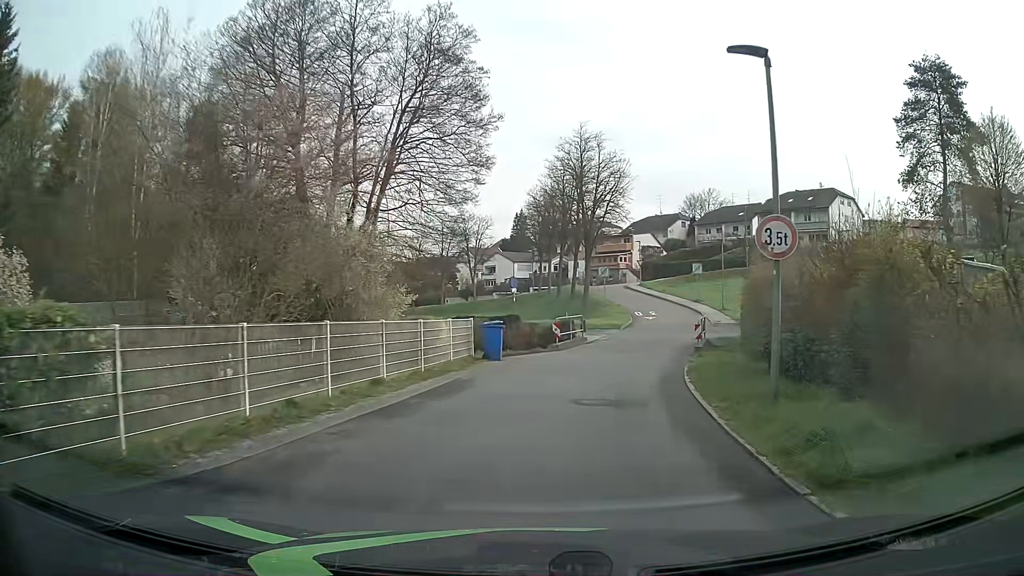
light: Day
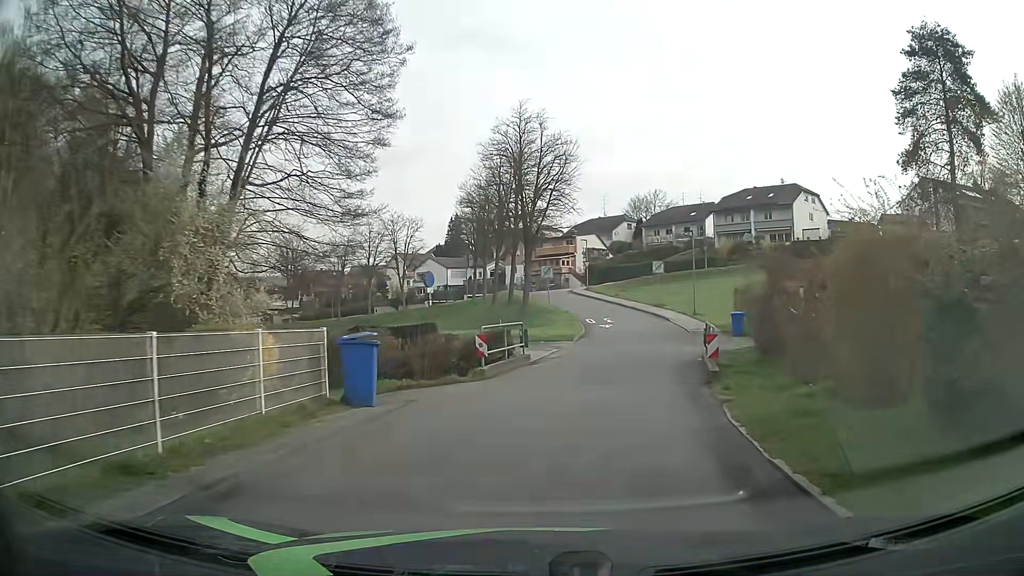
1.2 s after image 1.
(+0.3, +9.1) m; +5°
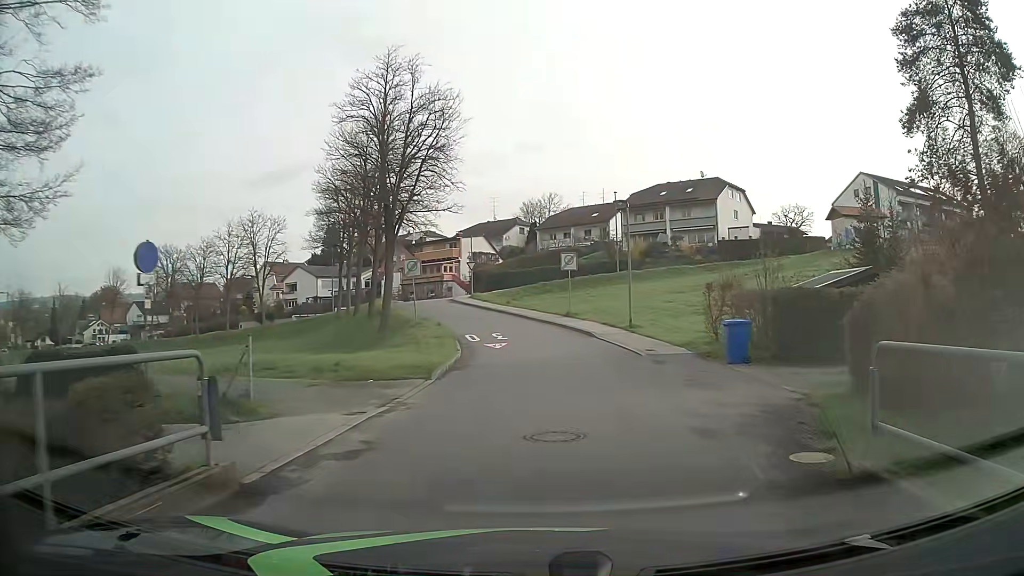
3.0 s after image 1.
(+1.0, +13.8) m; +9°
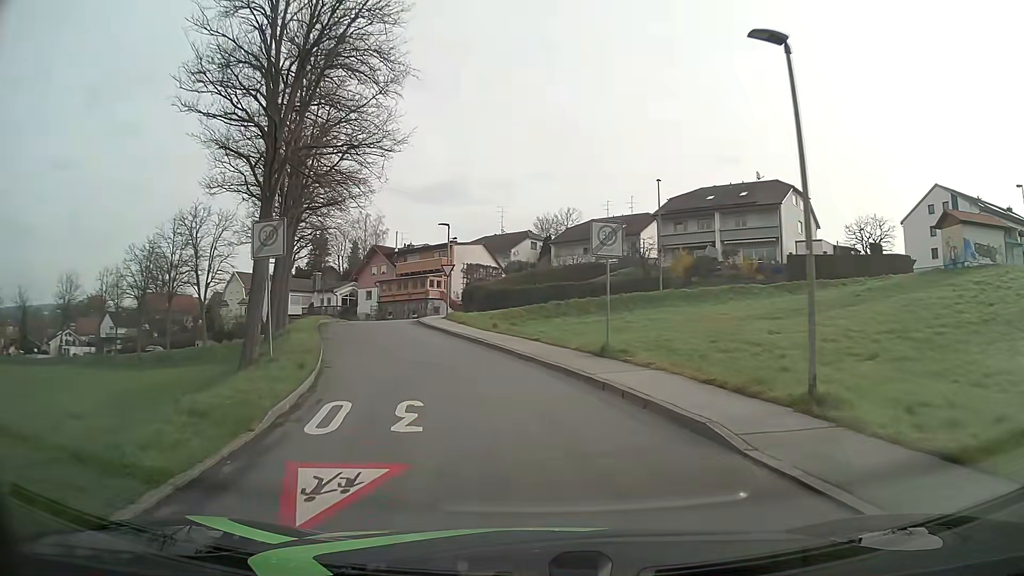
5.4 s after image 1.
(+0.5, +18.6) m; -1°
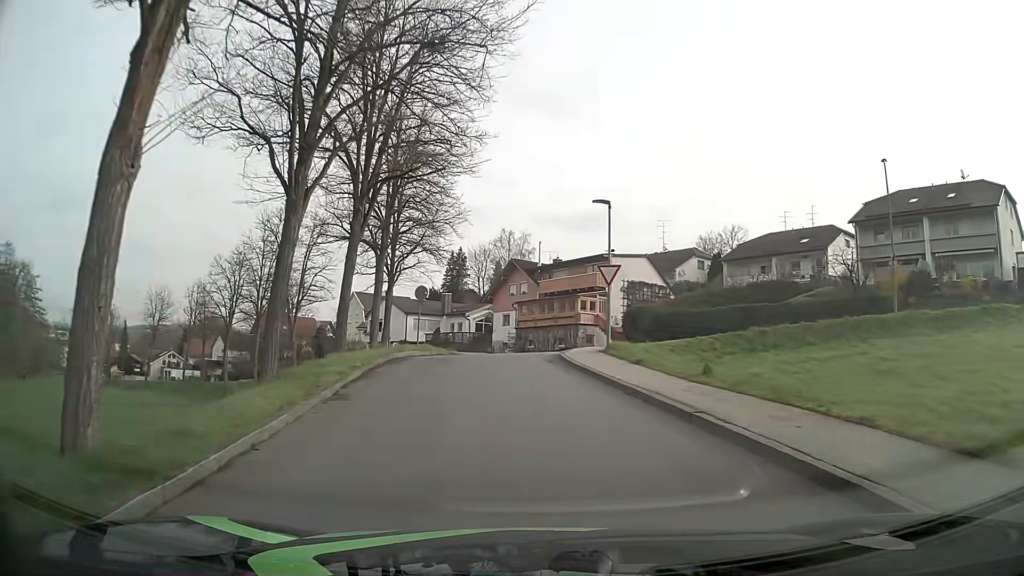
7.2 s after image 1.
(-1.6, +13.7) m; -13°
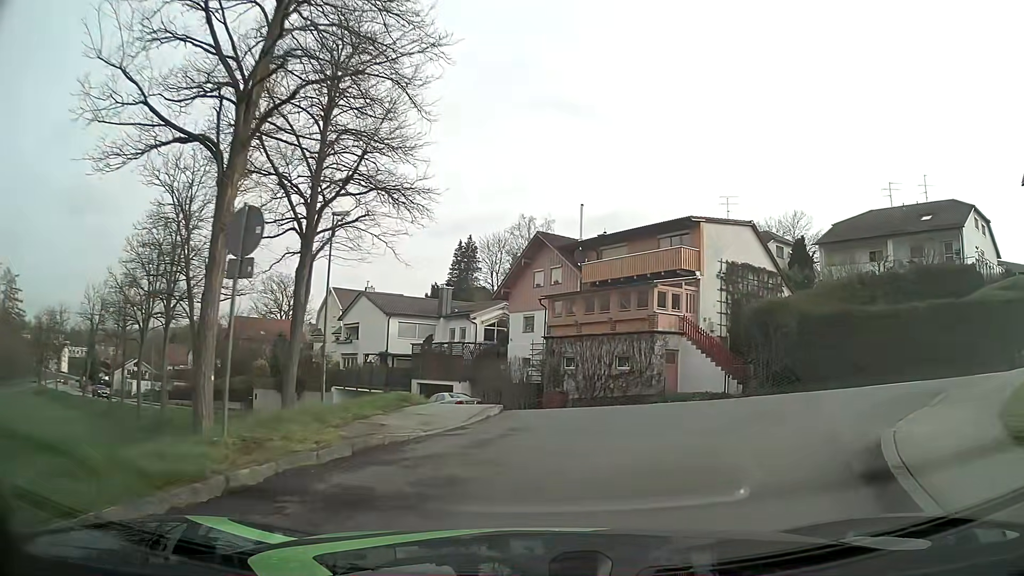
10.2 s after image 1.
(-1.3, +20.4) m; -3°
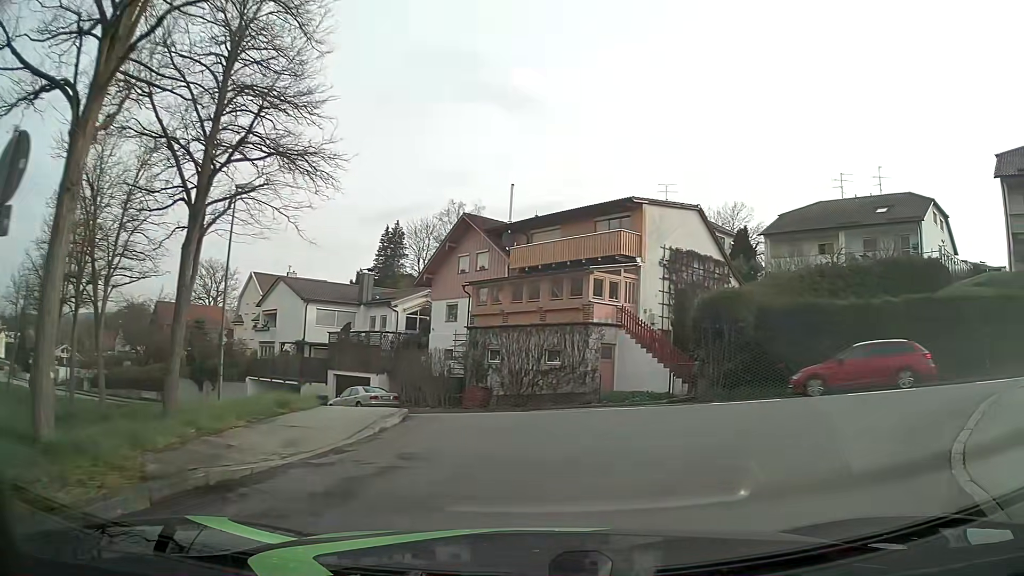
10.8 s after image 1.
(+0.2, +2.9) m; +5°
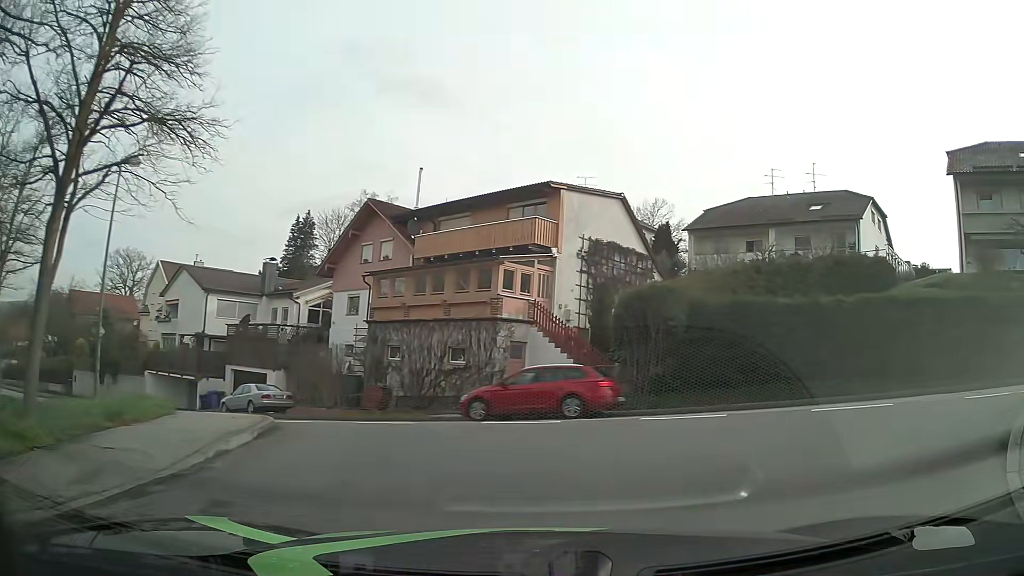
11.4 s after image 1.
(+0.2, +2.5) m; +9°
